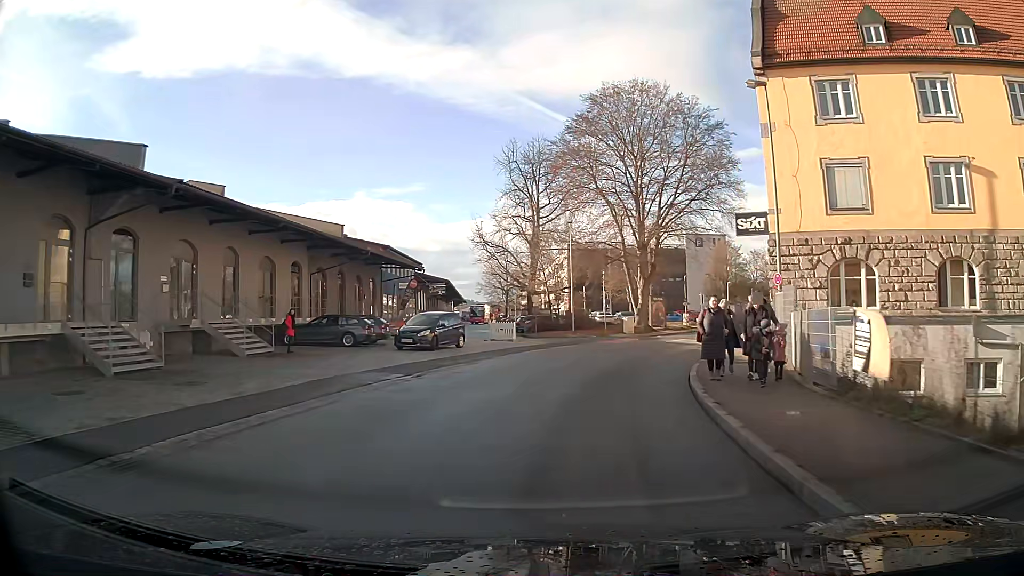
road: residential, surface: asphalt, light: Day
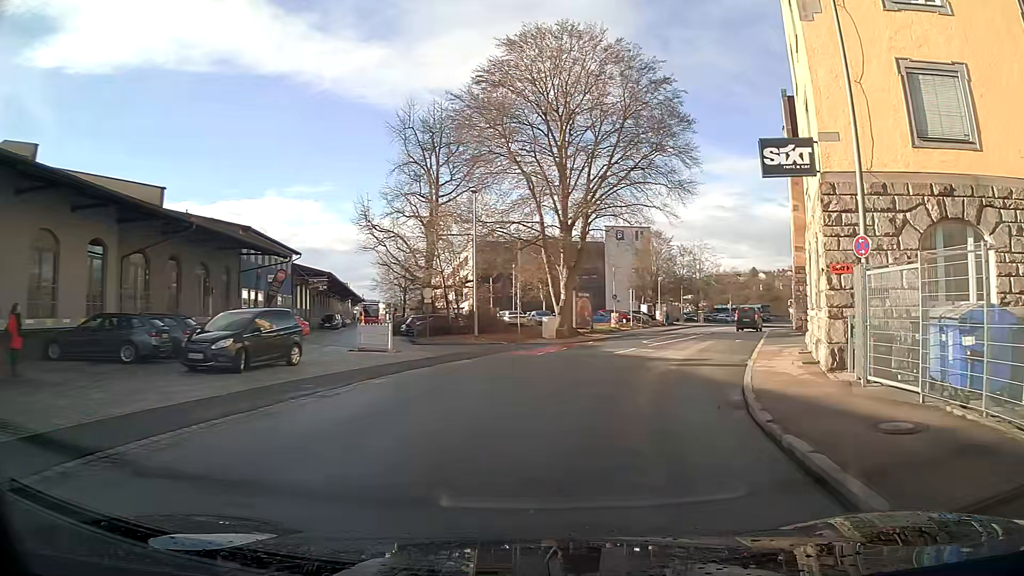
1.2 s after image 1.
(+0.9, +11.8) m; +10°
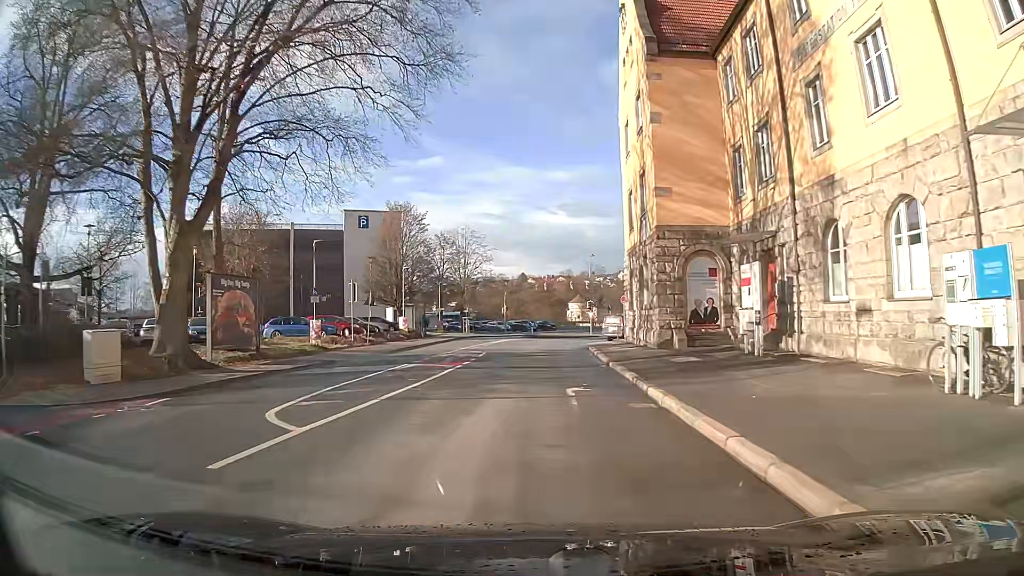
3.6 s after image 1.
(+4.5, +23.7) m; +16°
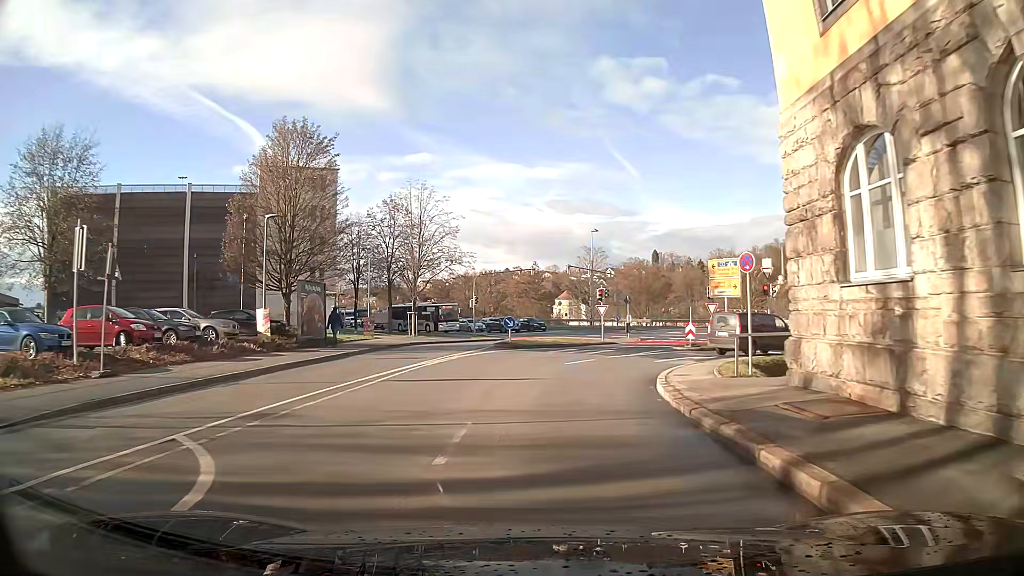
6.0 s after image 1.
(-0.5, +23.9) m; +3°
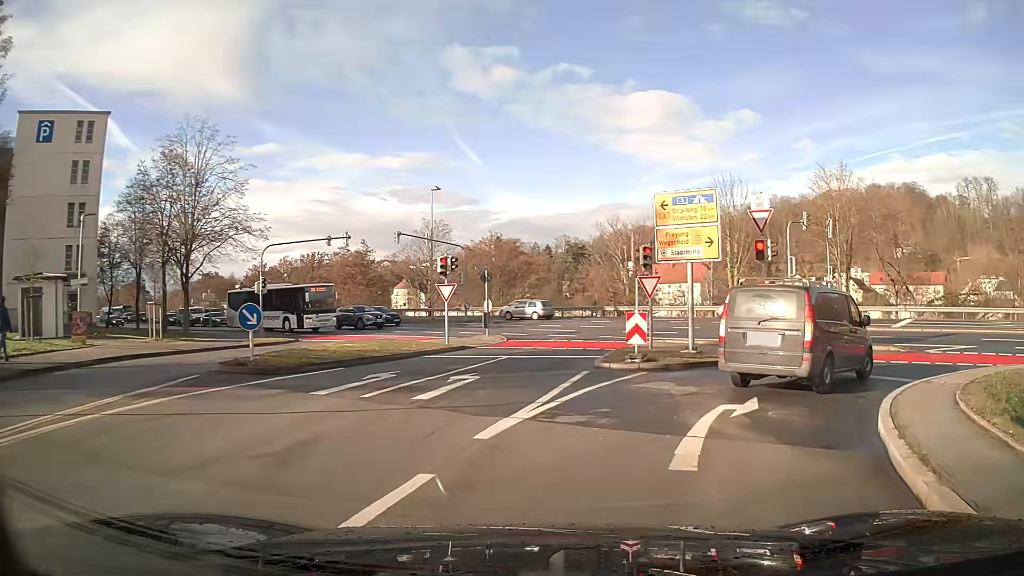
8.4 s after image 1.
(+1.7, +17.4) m; +16°
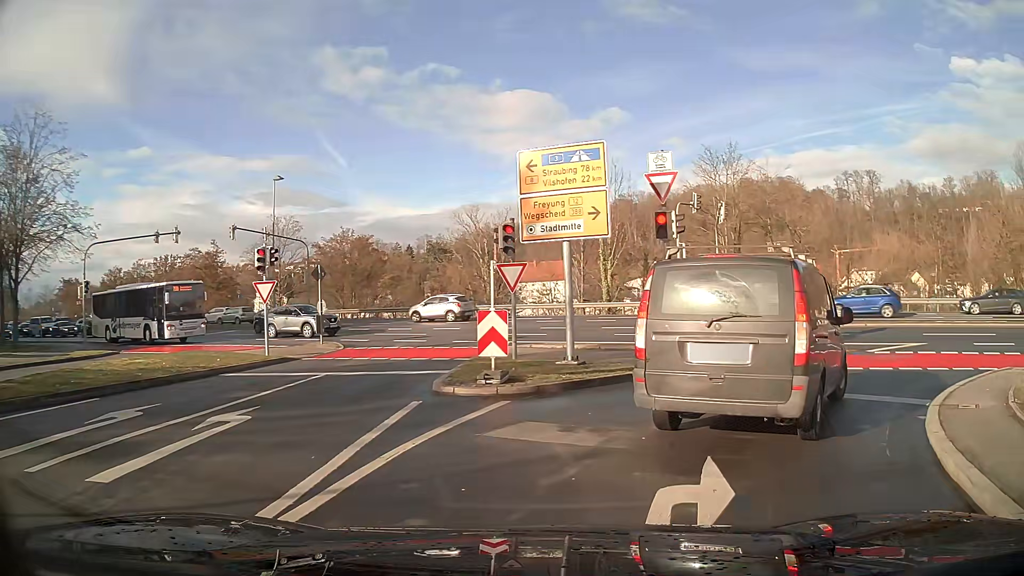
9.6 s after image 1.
(+0.4, +4.8) m; +10°
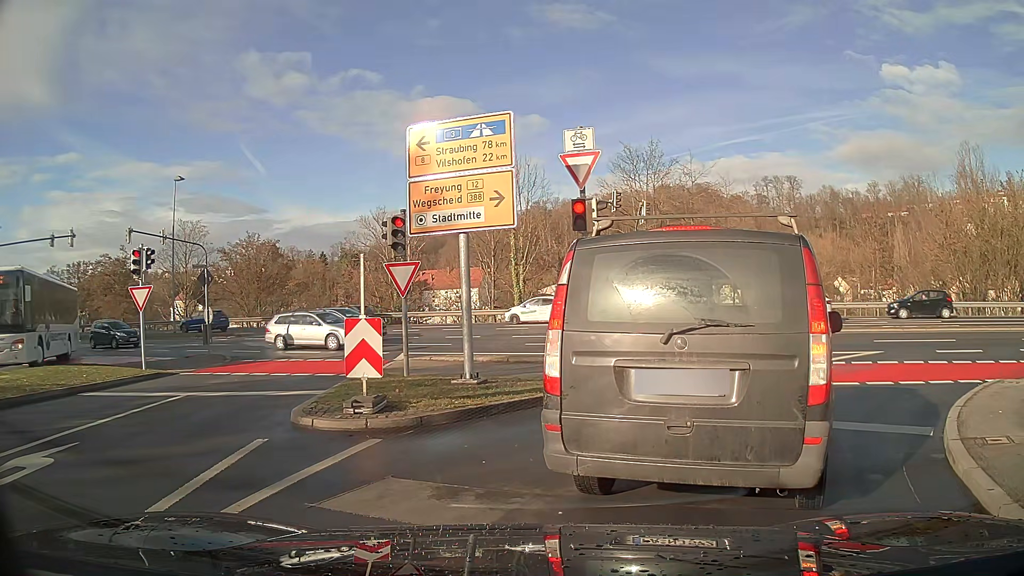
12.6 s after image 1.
(+0.1, +2.3) m; +5°
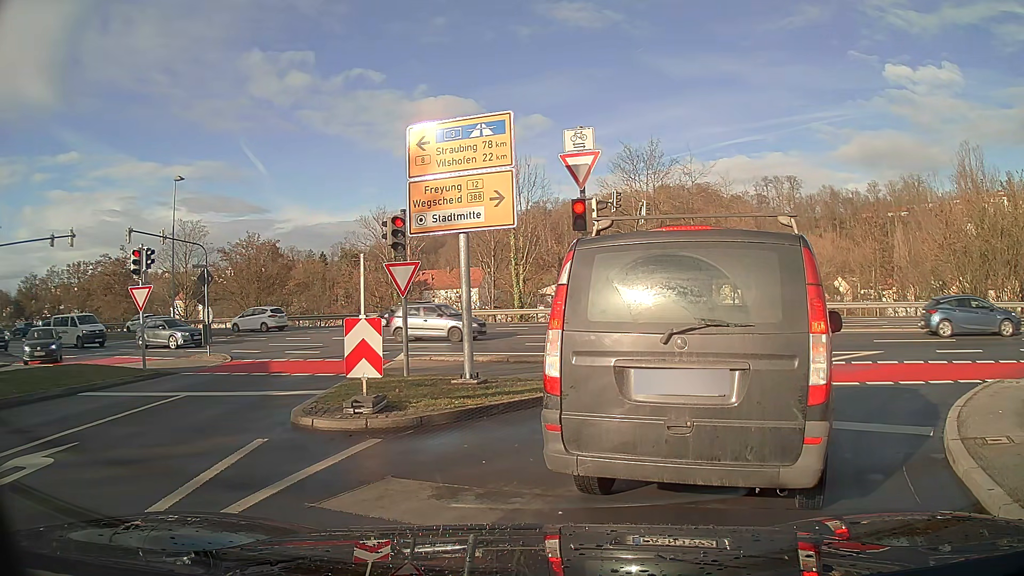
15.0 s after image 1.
(0.0, 0.0) m; 0°
(+3, +9) (+11, +15) (+21, +15) (+30, +12) (+39, +8) (+49, +4) (+58, +1) (+68, -2) (+77, -5) (+87, -9) m
